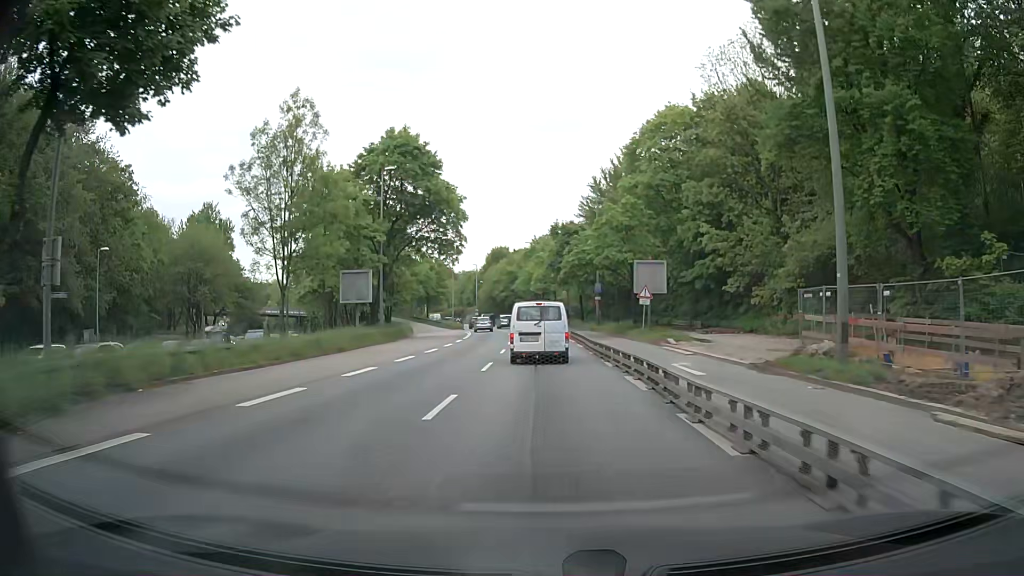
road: trunk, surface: asphalt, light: Day
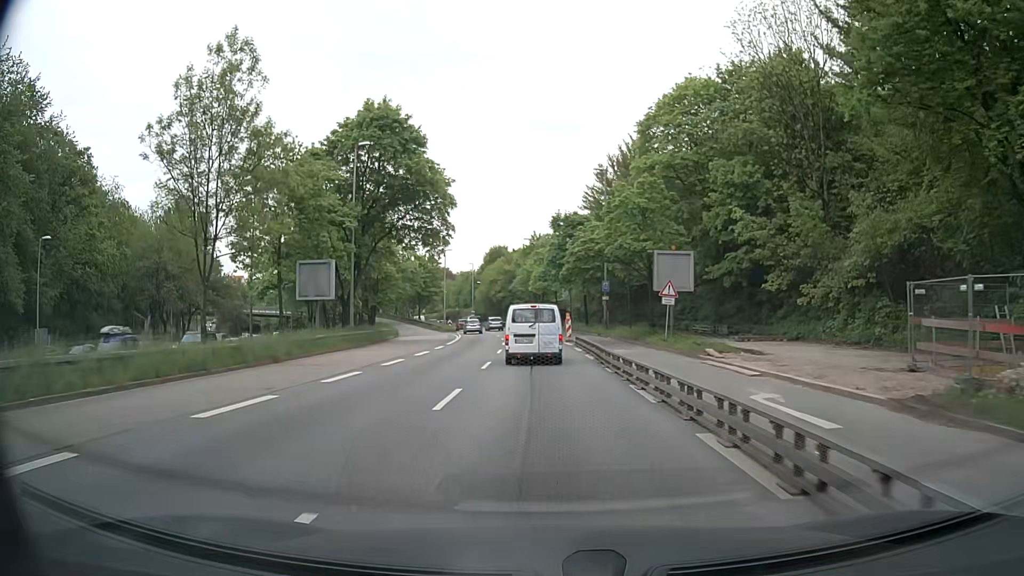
(+0.2, +7.5) m; +2°
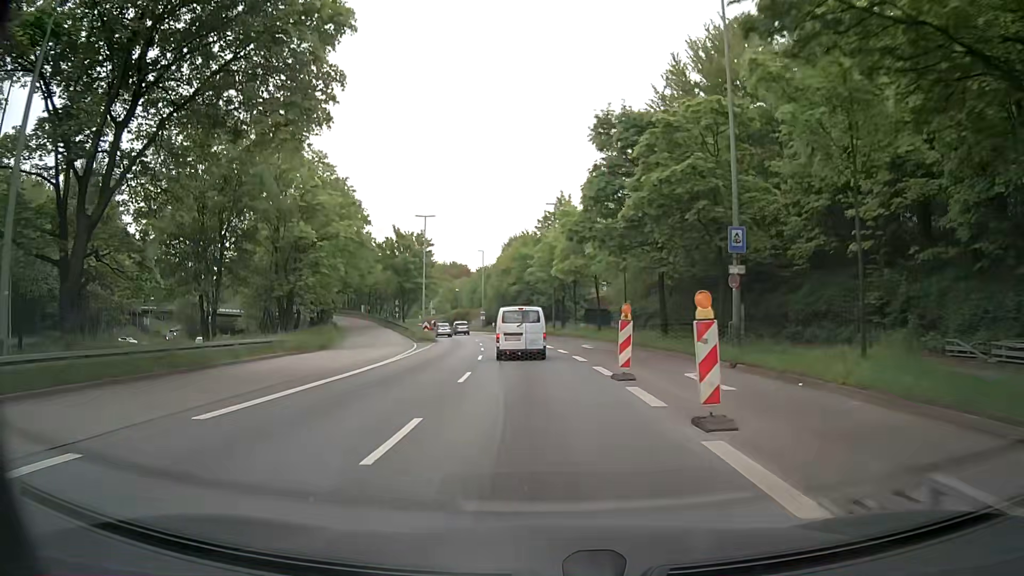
(-0.4, +30.6) m; -3°
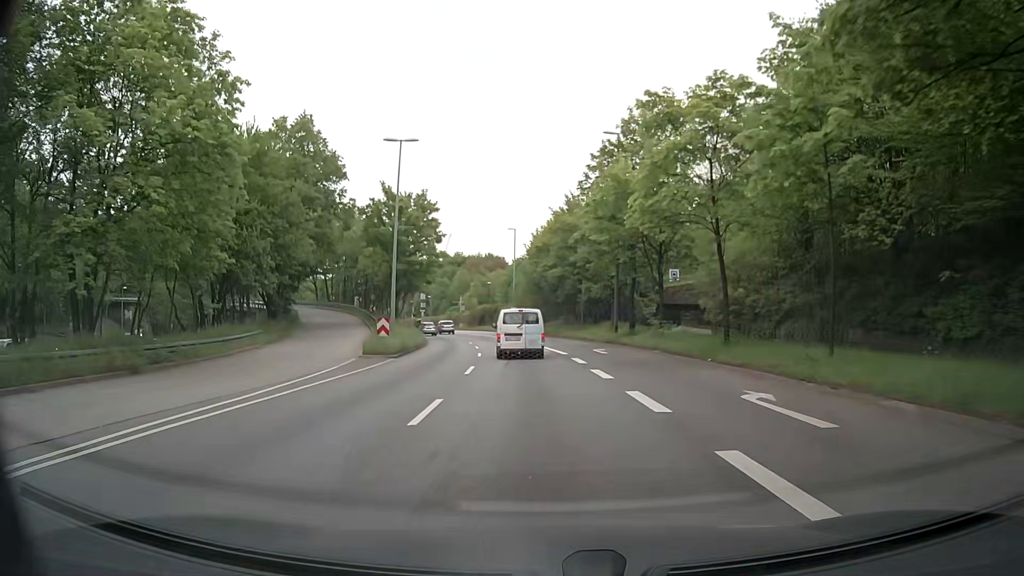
(-0.8, +24.5) m; -3°
